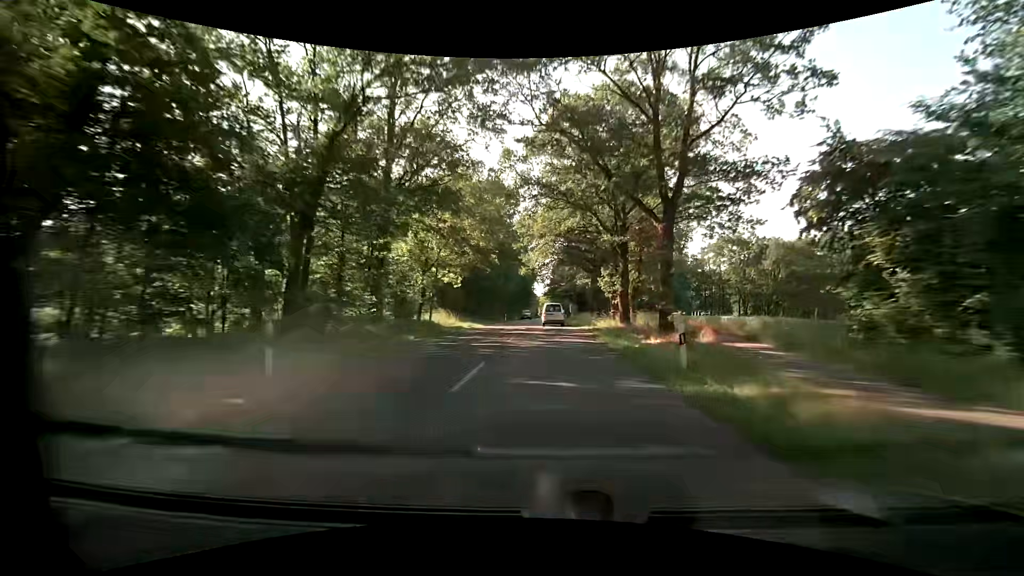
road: secondary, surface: asphalt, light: Day
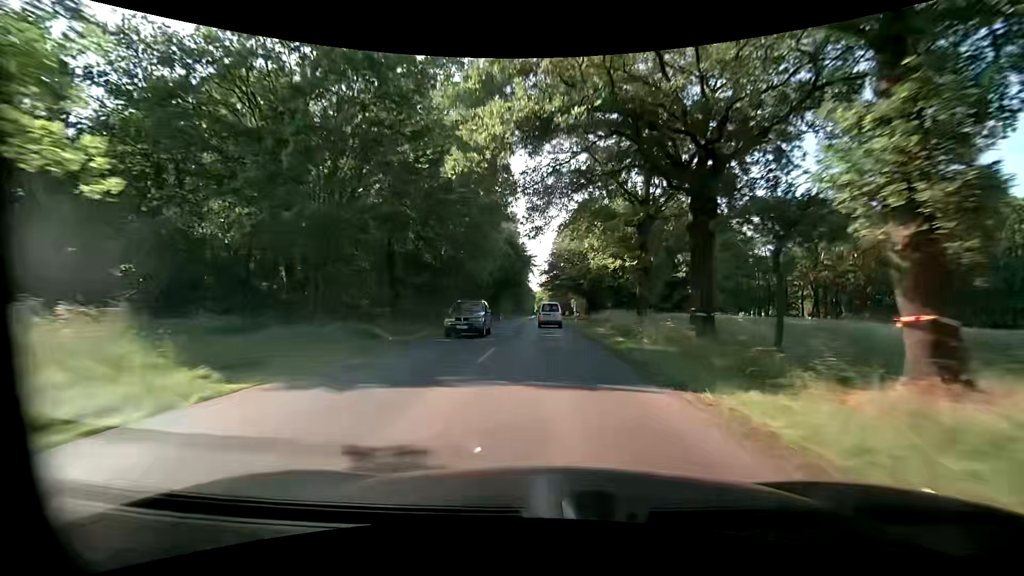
(-0.1, +32.0) m; 0°
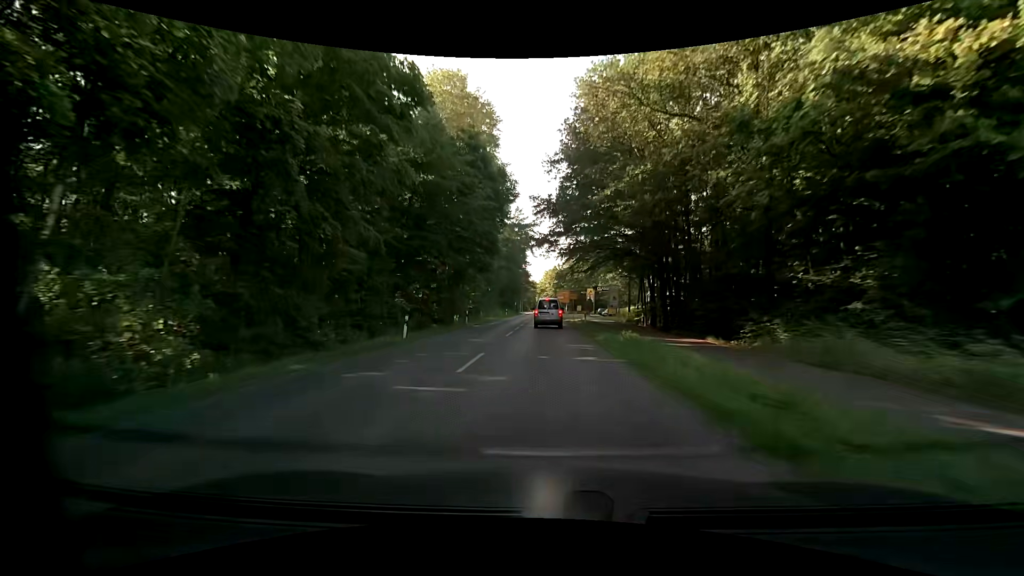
(-0.2, +50.1) m; -1°
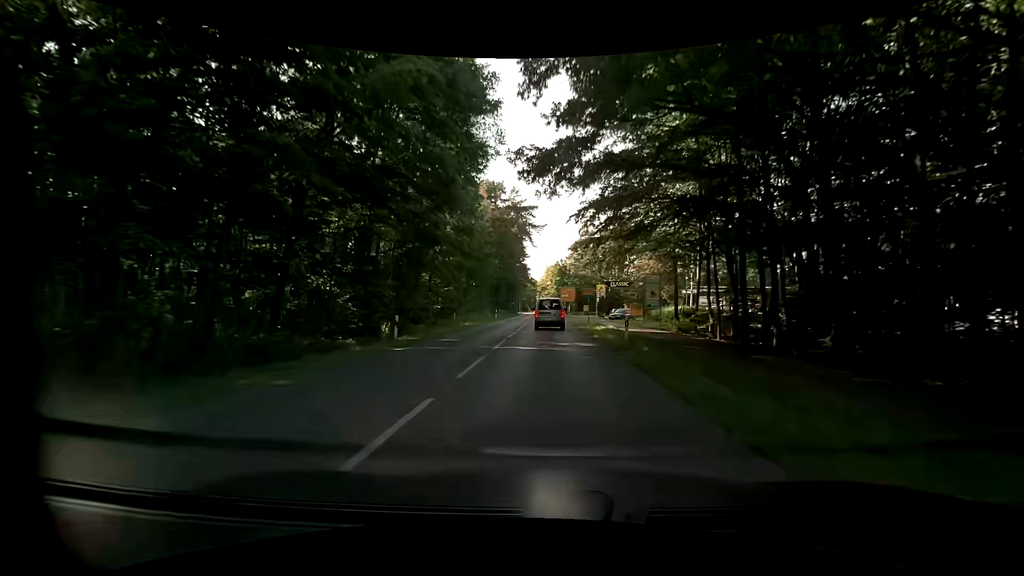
(0.0, +18.6) m; 0°
(0, +10) (0, +20) (0, +30) (0, +40) (0, +50) (0, +60) (0, +70) (0, +80) (0, +90) (0, +100) m
